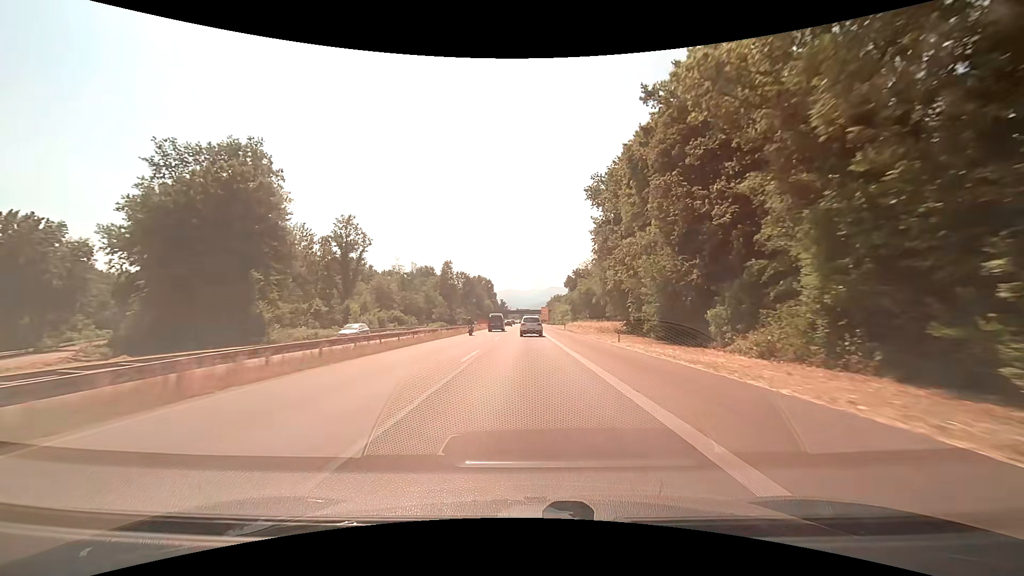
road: trunk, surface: asphalt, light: Day
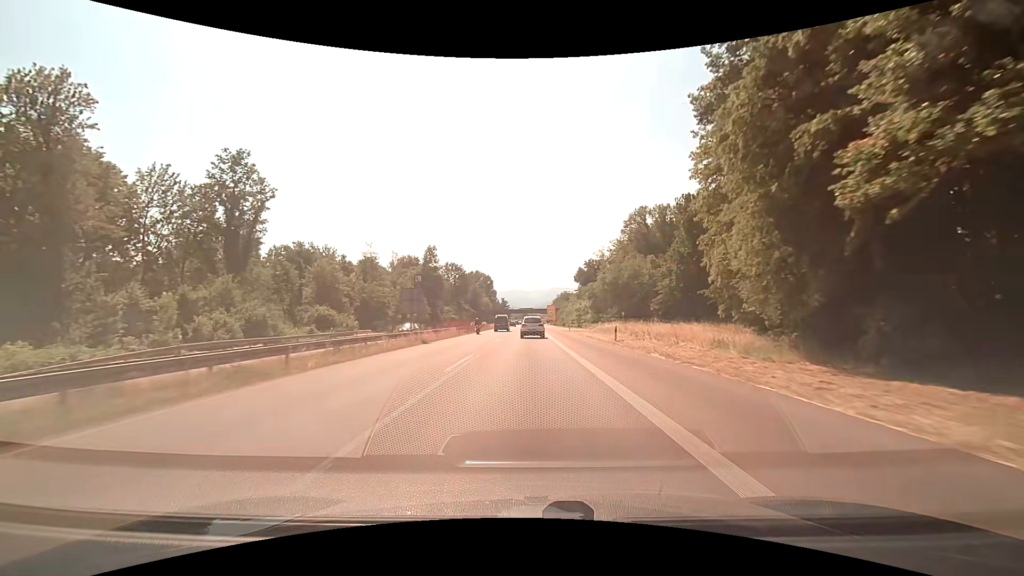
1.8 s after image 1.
(-0.1, +39.0) m; 0°
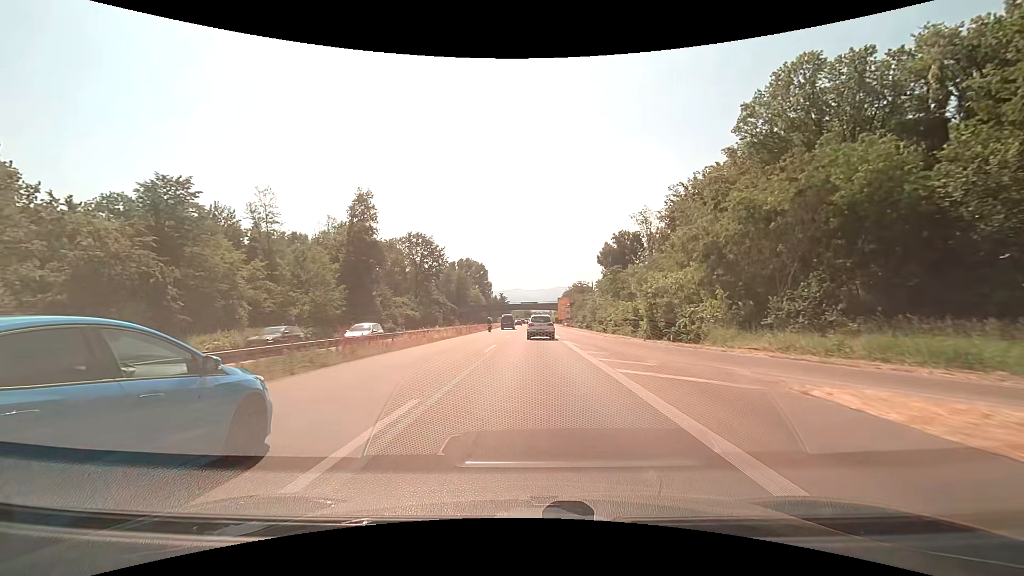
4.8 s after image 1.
(-0.2, +65.0) m; 0°
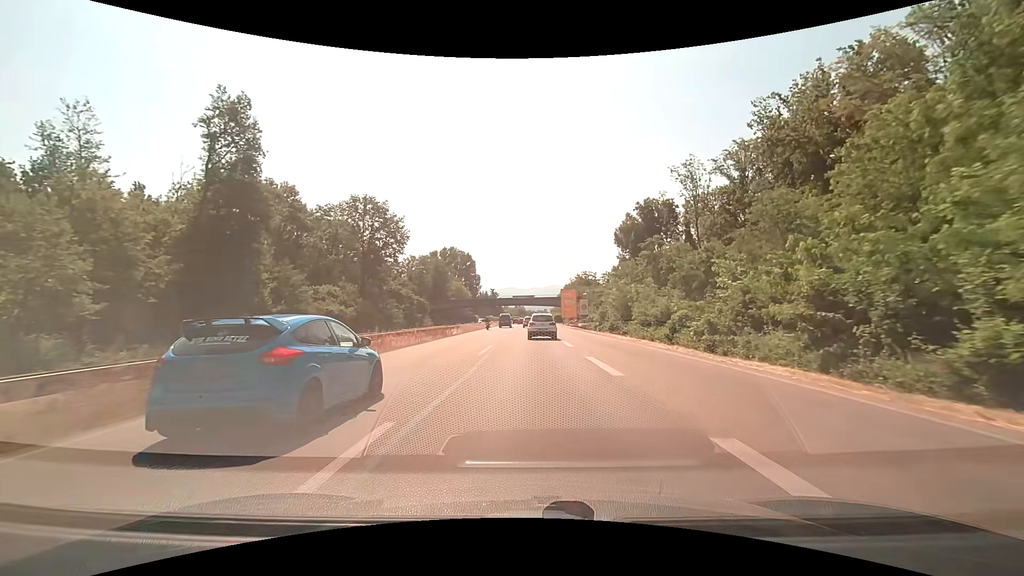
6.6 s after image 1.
(+0.1, +37.8) m; +1°
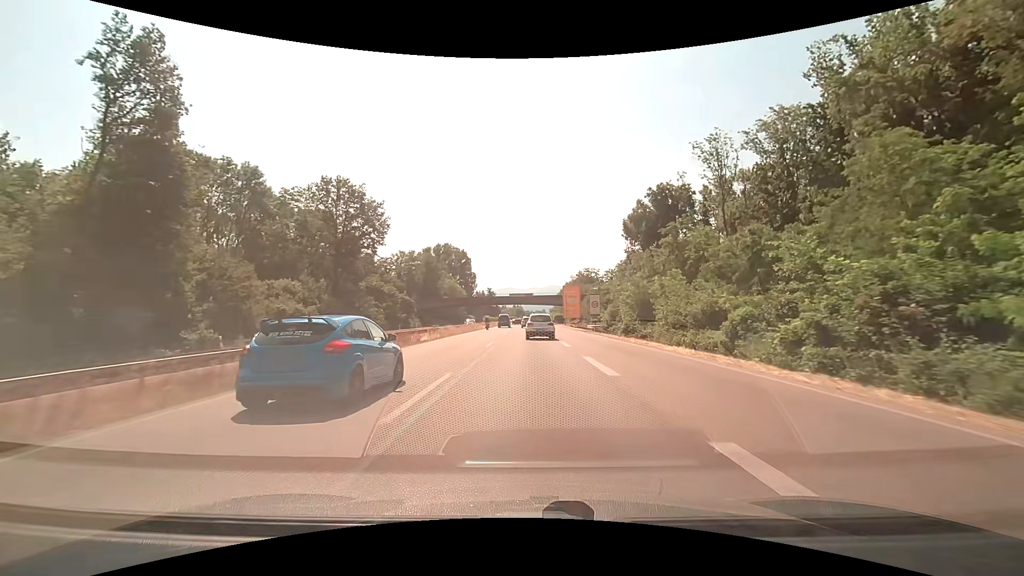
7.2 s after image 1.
(0.0, +12.1) m; 0°
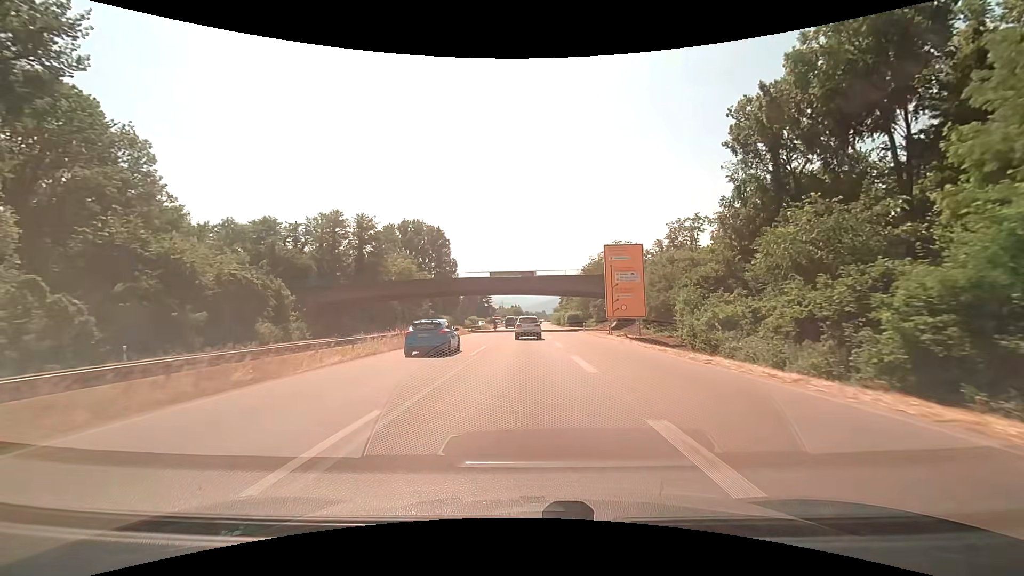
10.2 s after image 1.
(+0.1, +58.9) m; 0°
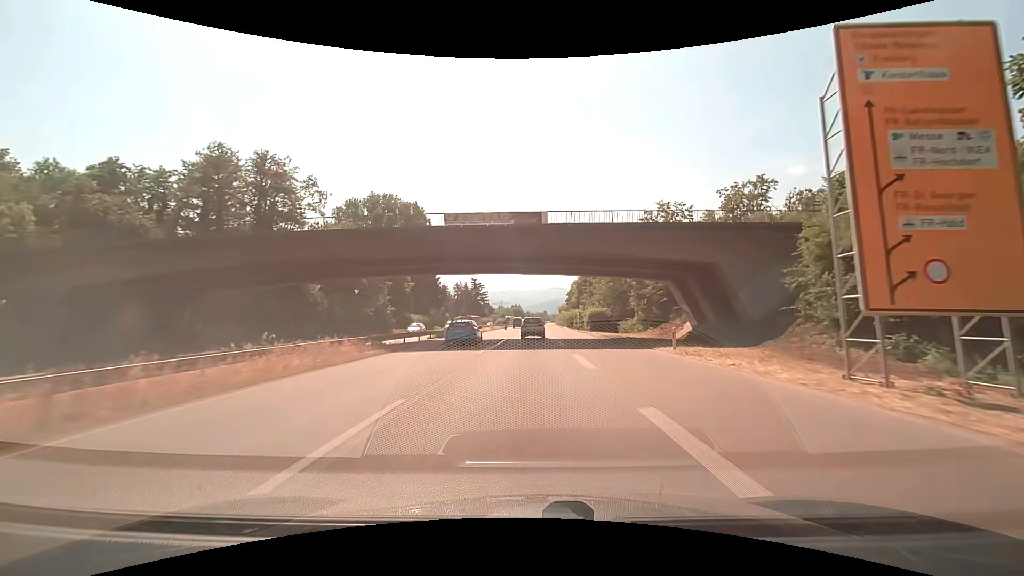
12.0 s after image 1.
(-0.1, +35.1) m; 0°
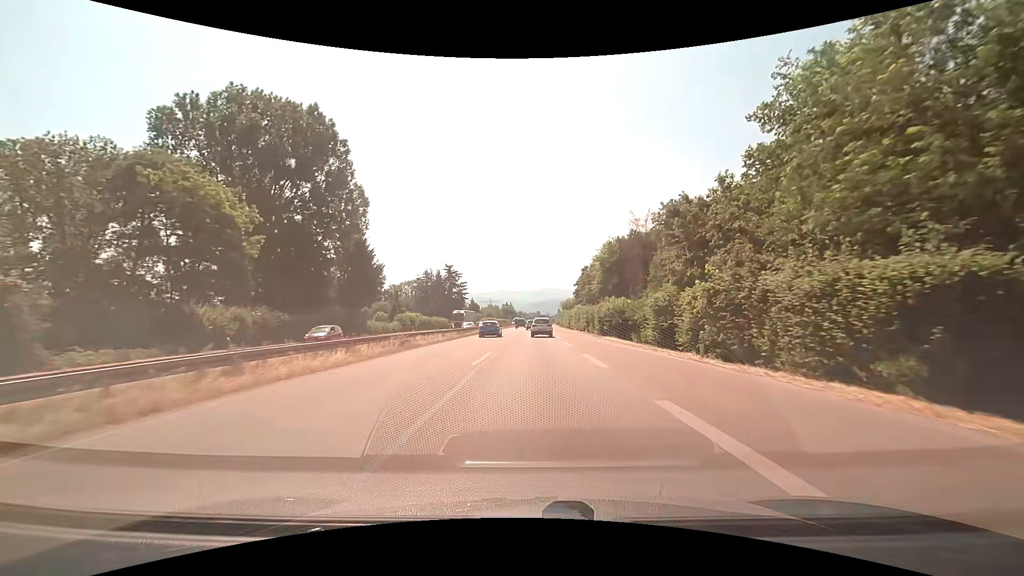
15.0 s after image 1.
(0.0, +59.5) m; +1°
(0, +10) (0, +20) (0, +30) (+1, +40) (+1, +50) (+1, +60) (+1, +70) (+1, +80) (+2, +90) (+2, +100) m
